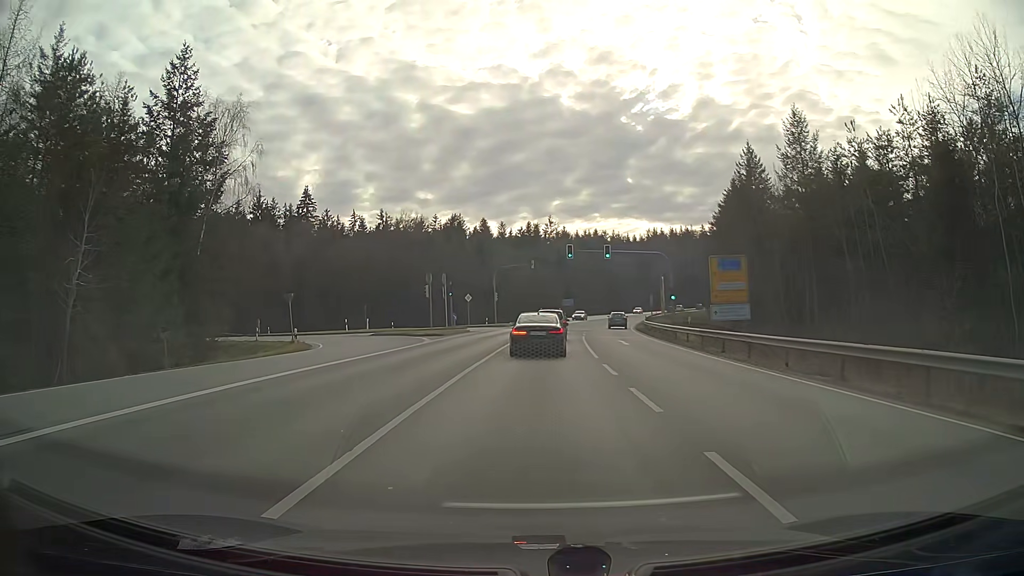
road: secondary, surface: asphalt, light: Day
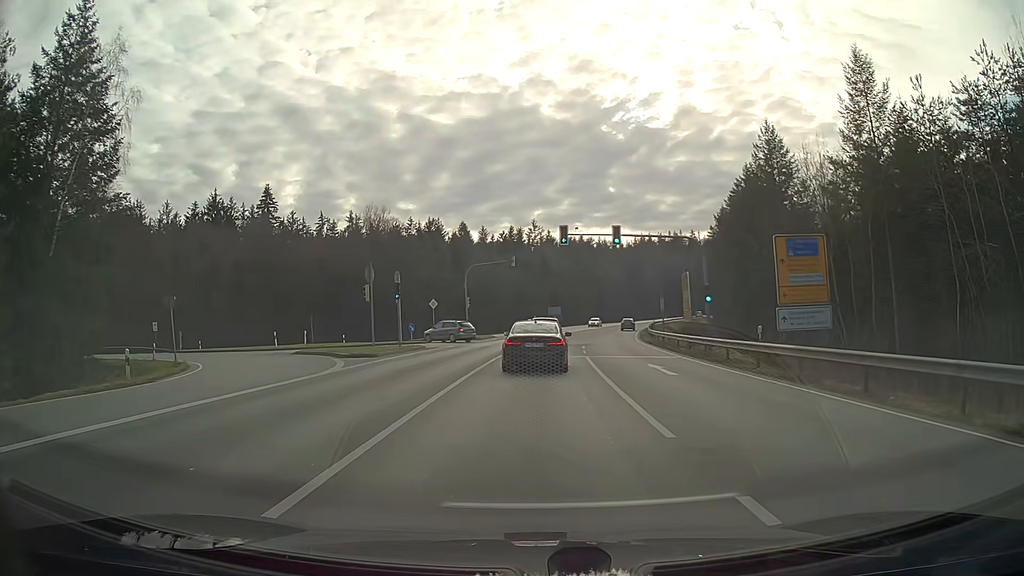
(+0.1, +13.5) m; +1°
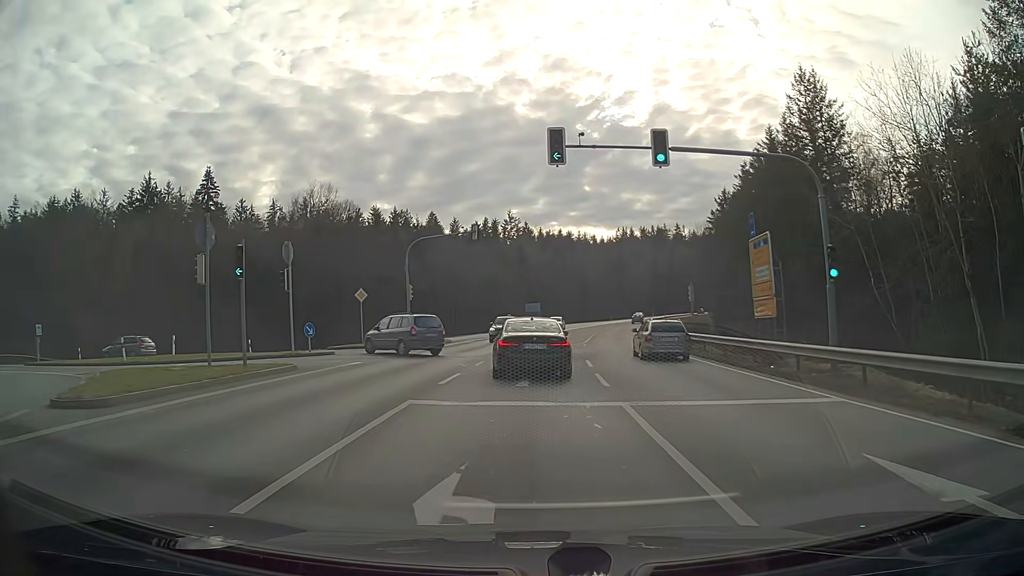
(+0.3, +17.0) m; +2°
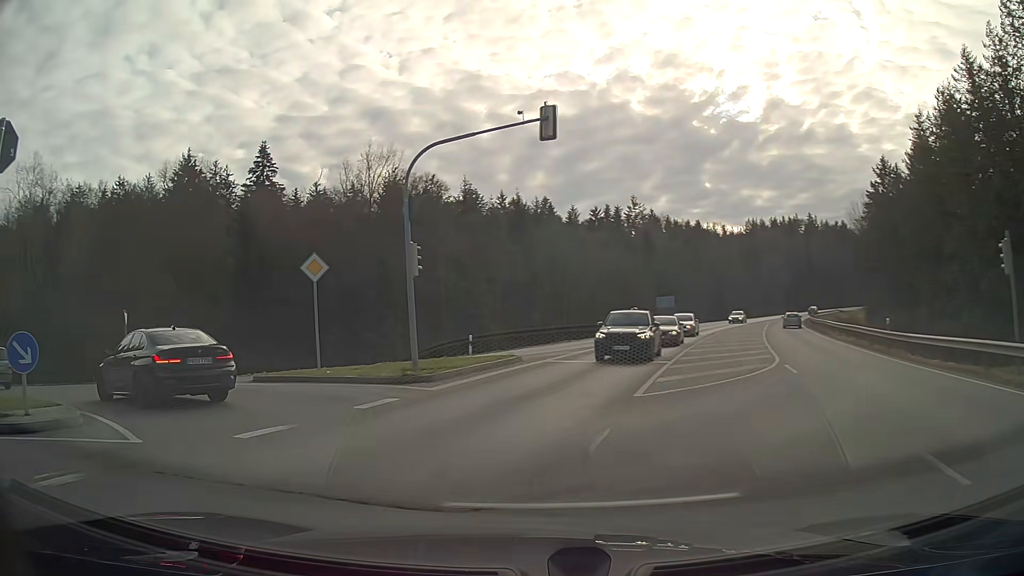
(-1.1, +20.7) m; -18°
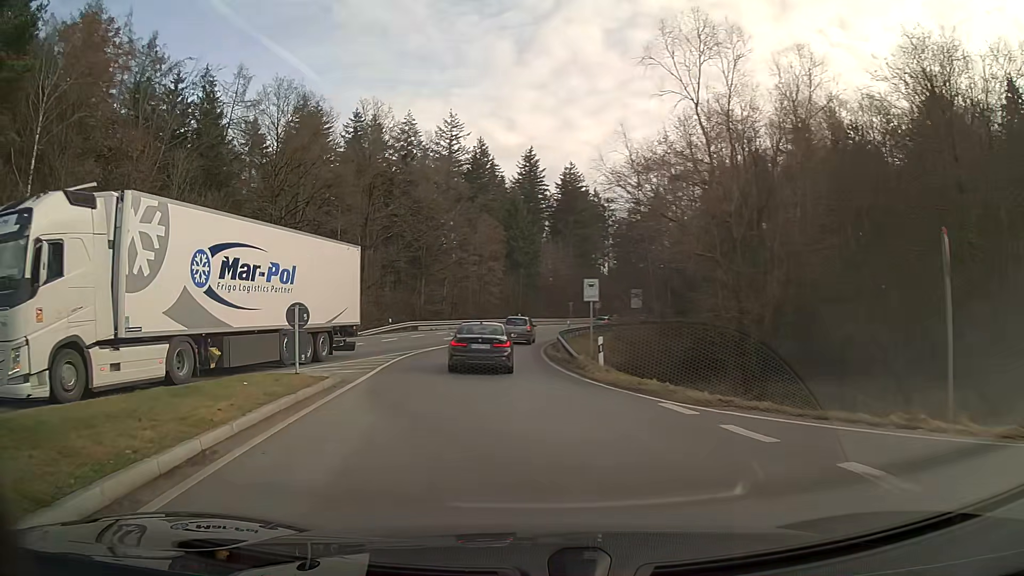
(-10.4, +15.5) m; -59°
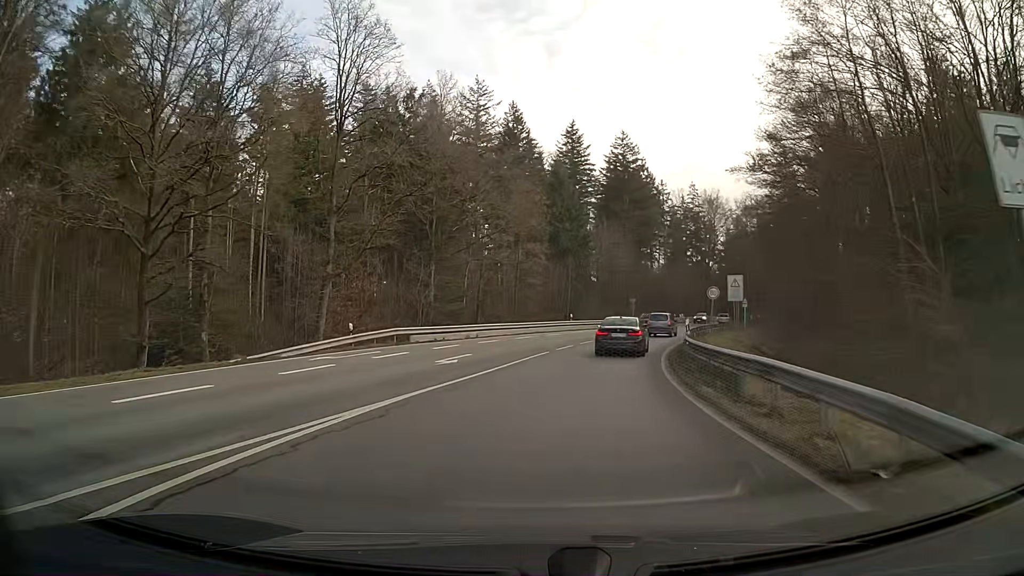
(-1.1, +23.0) m; -1°
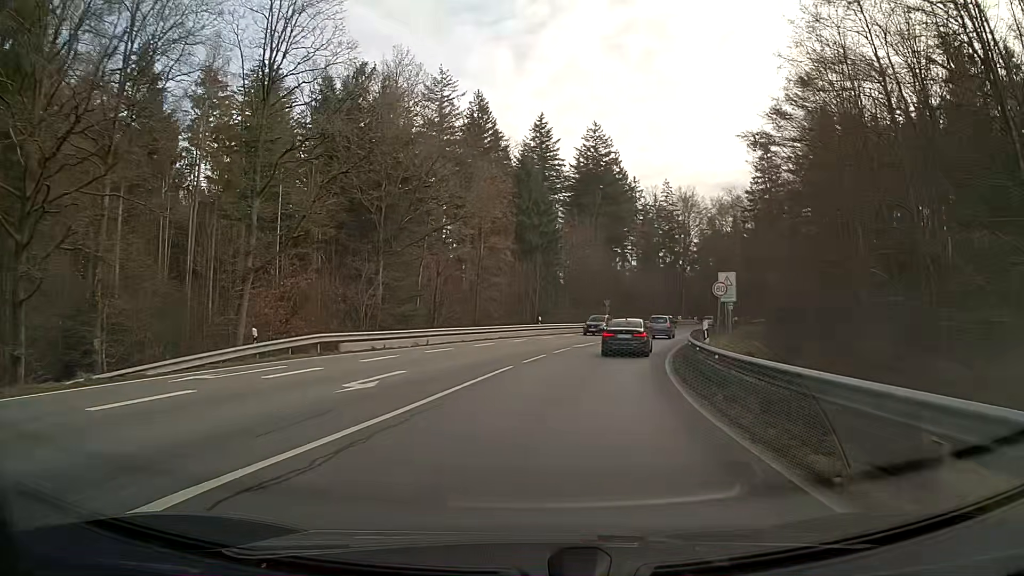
(+0.2, +6.8) m; +3°
